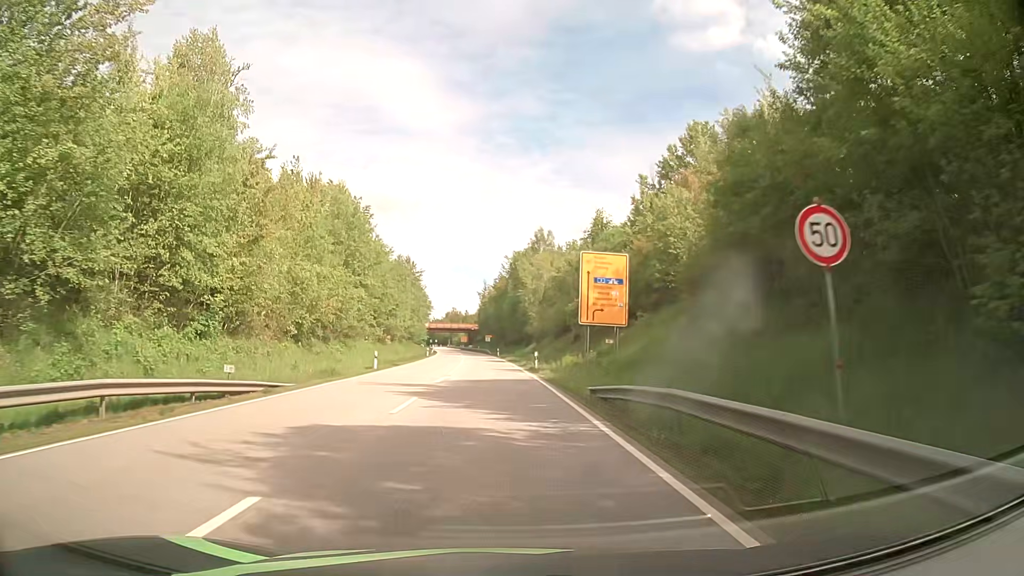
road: primary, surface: asphalt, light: Day
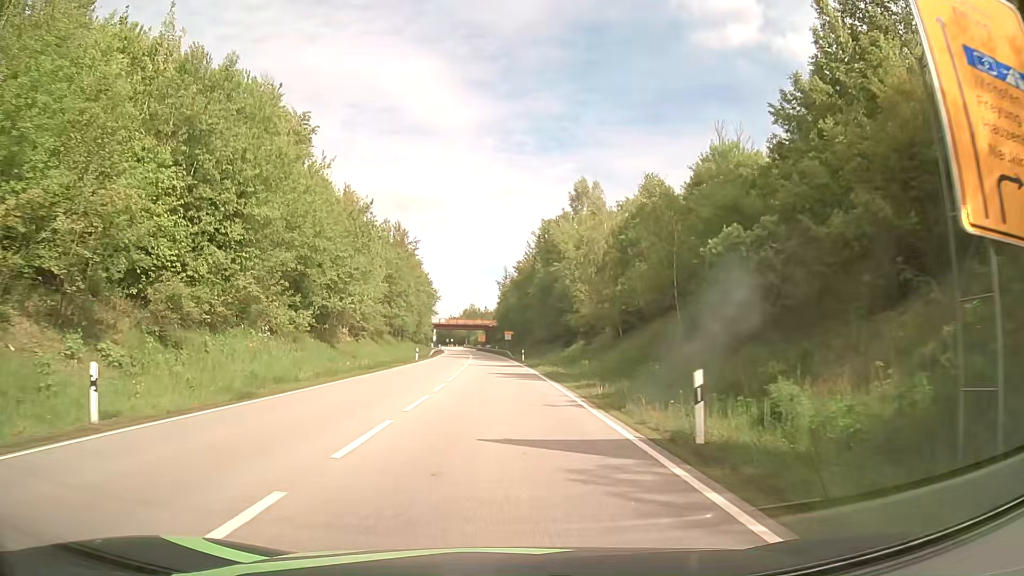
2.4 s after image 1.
(-0.5, +30.4) m; -2°
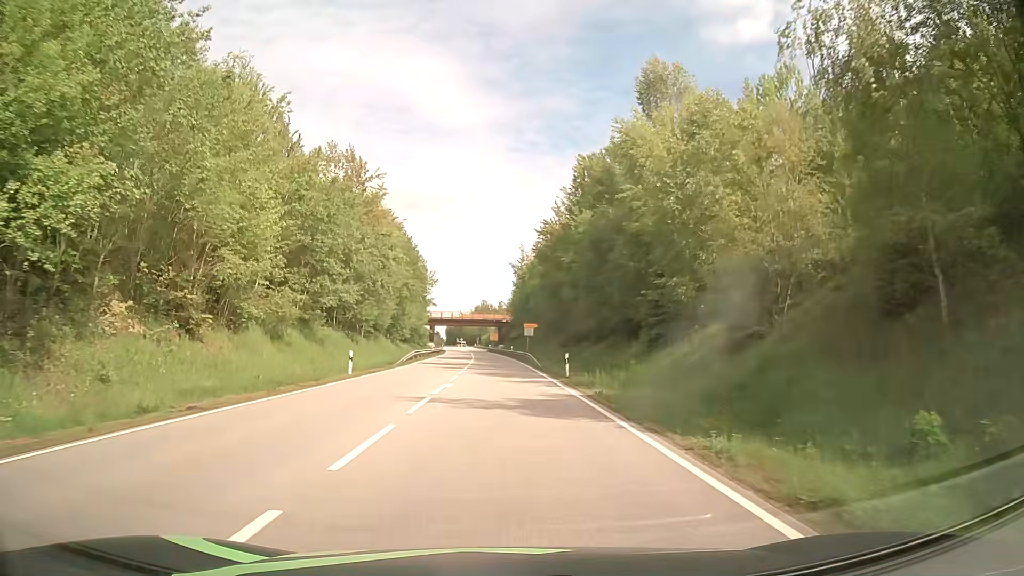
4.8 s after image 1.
(-0.4, +30.9) m; -1°
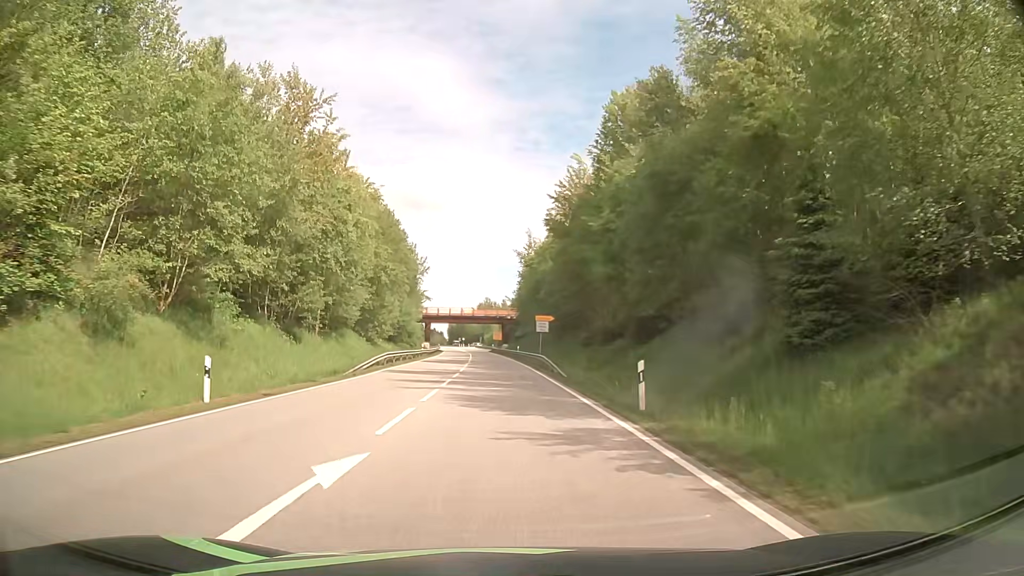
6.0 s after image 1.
(0.0, +15.2) m; 0°
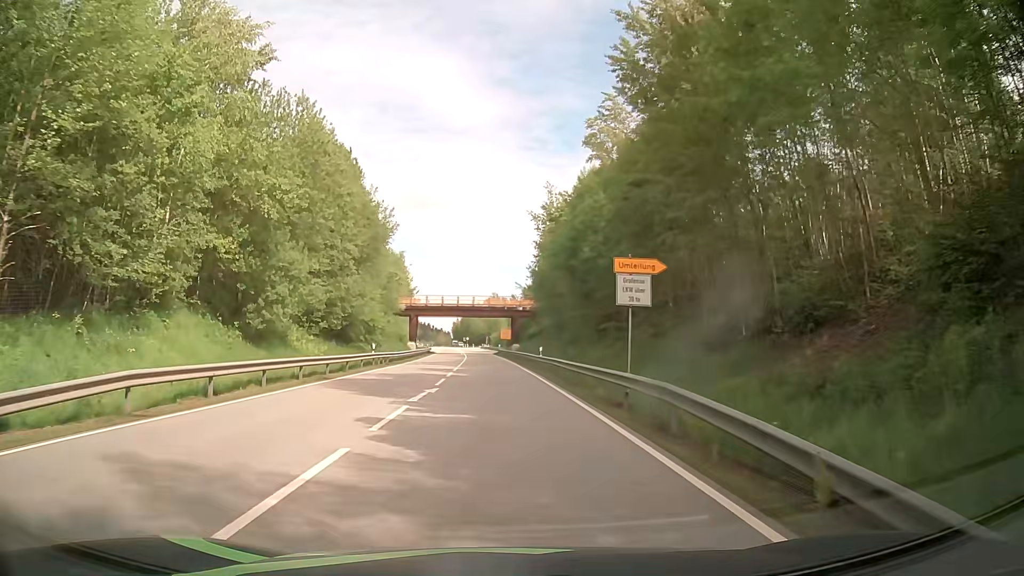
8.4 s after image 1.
(-0.3, +29.6) m; -1°
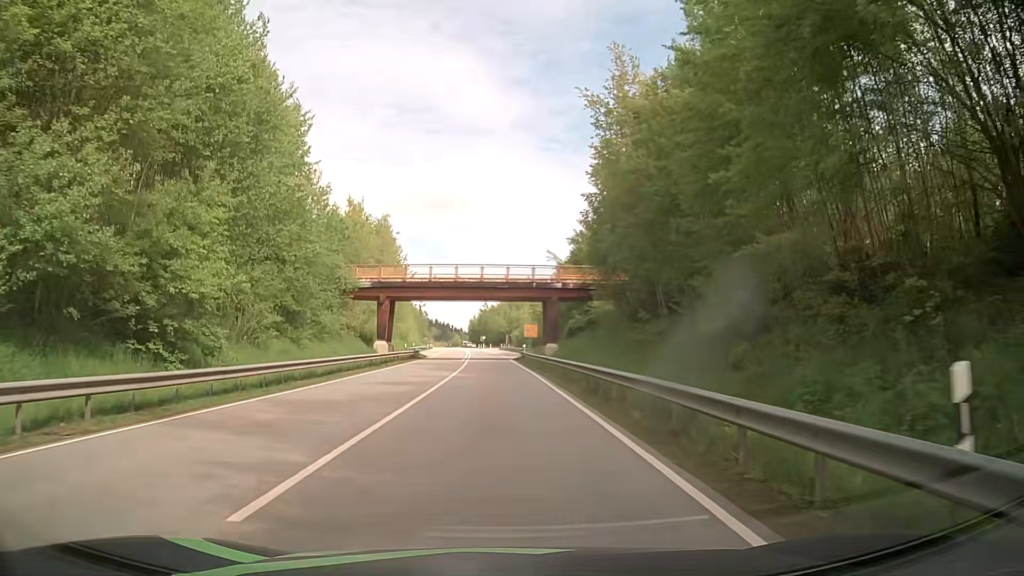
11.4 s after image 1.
(-0.6, +35.6) m; -2°
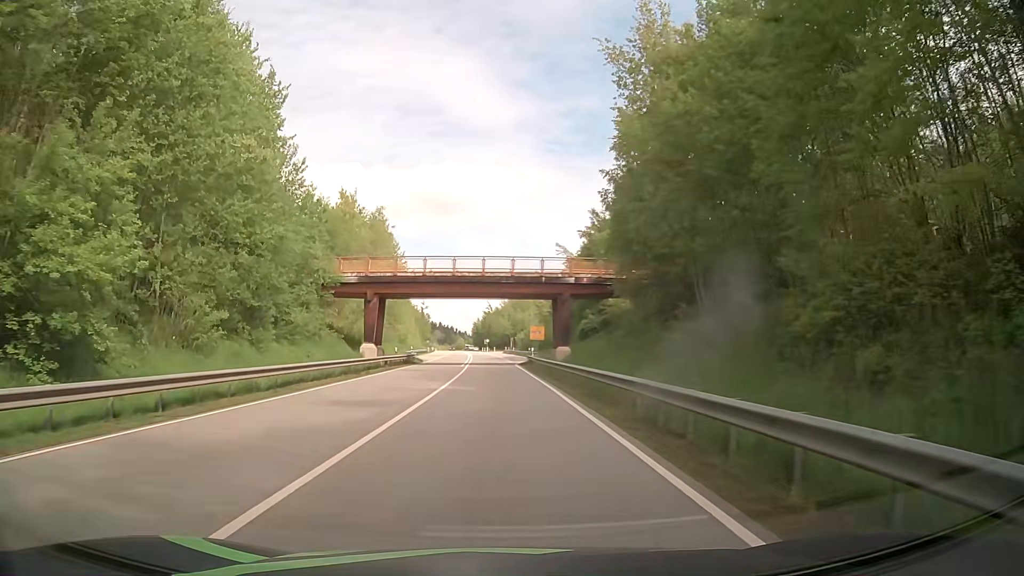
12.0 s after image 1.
(0.0, +7.0) m; 0°
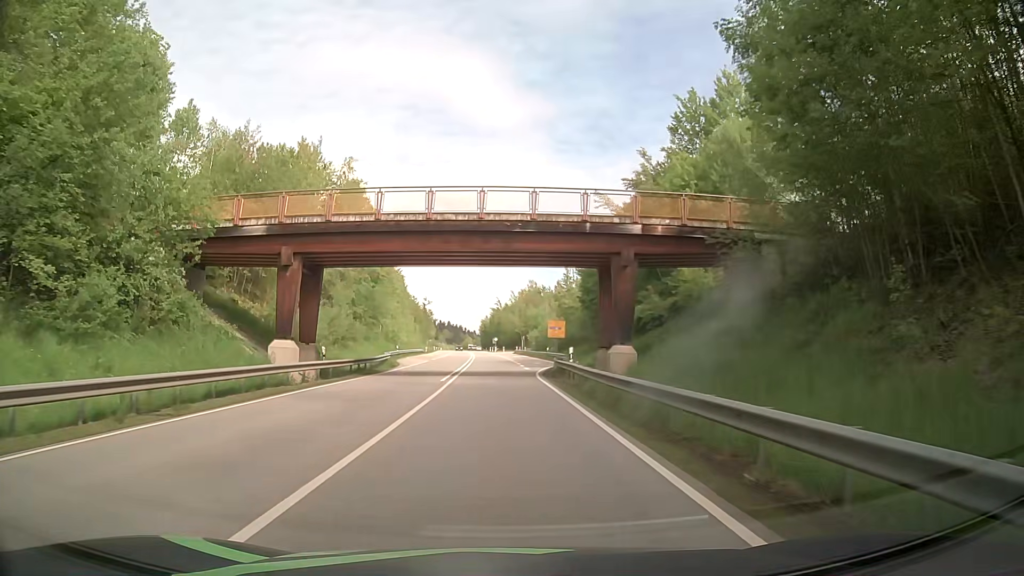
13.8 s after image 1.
(-0.2, +21.4) m; -1°
(0, +10) (0, +20) (0, +30) (-1, +40) (-1, +50) (-1, +60) (-1, +70) (-2, +80) (-2, +90) (-3, +100) m
